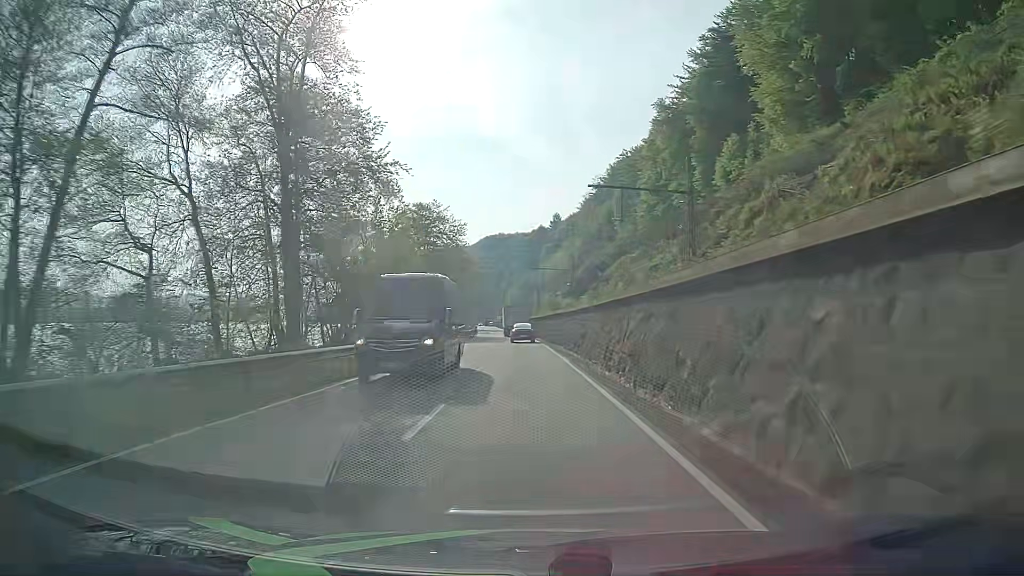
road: primary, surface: asphalt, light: Day
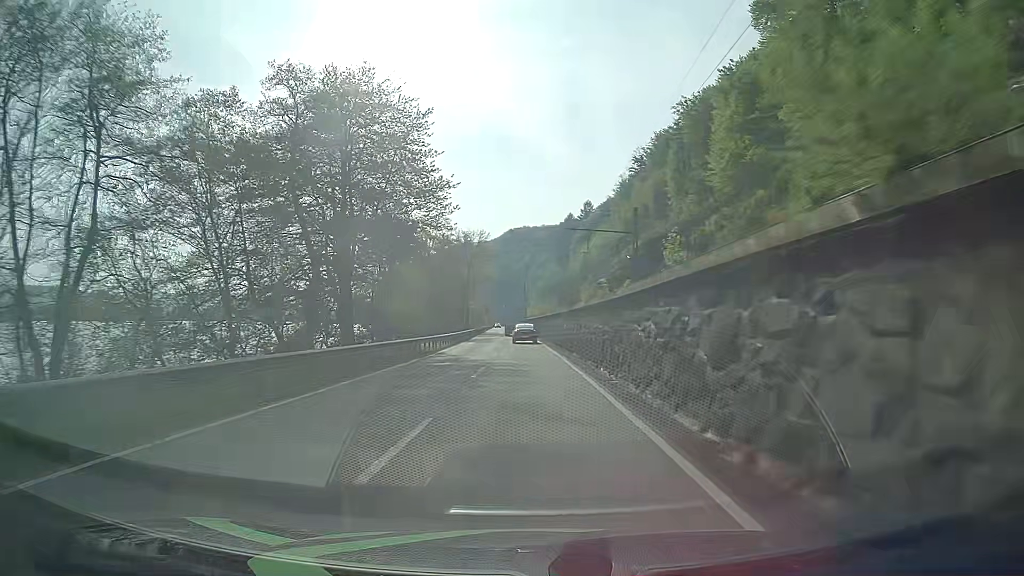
(-0.7, +50.0) m; -2°
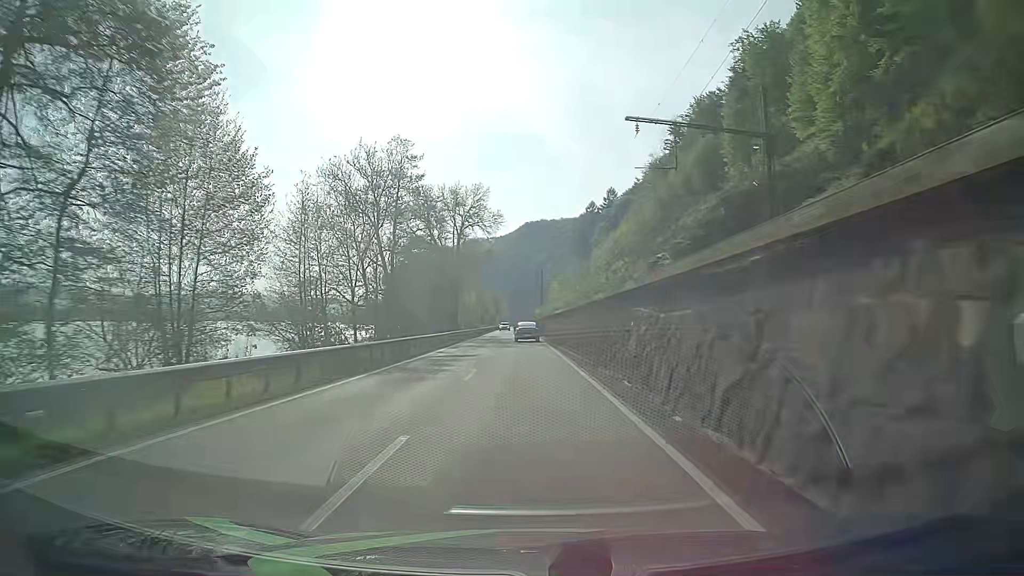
(-0.5, +37.6) m; -2°
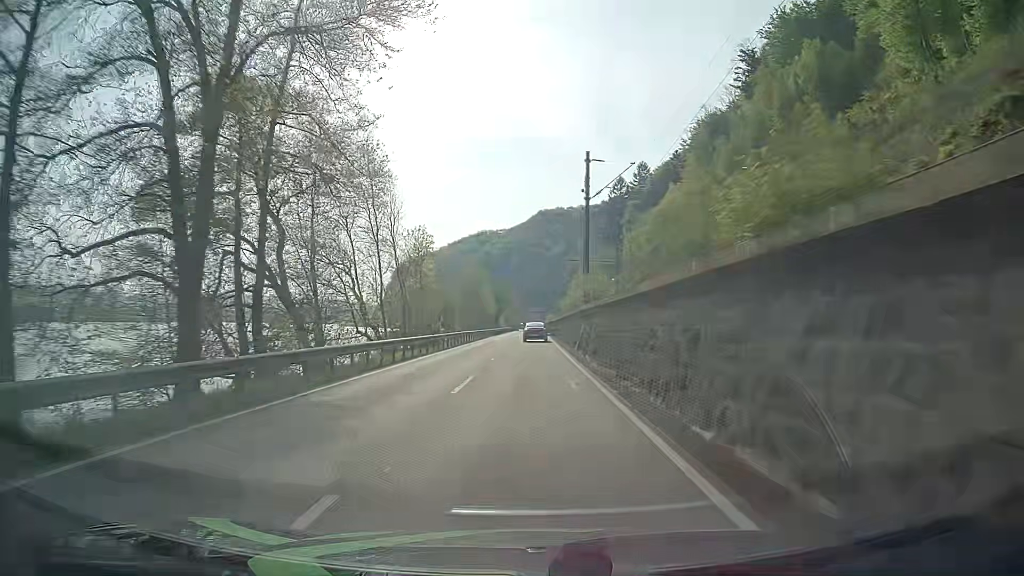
(-0.9, +62.6) m; -1°
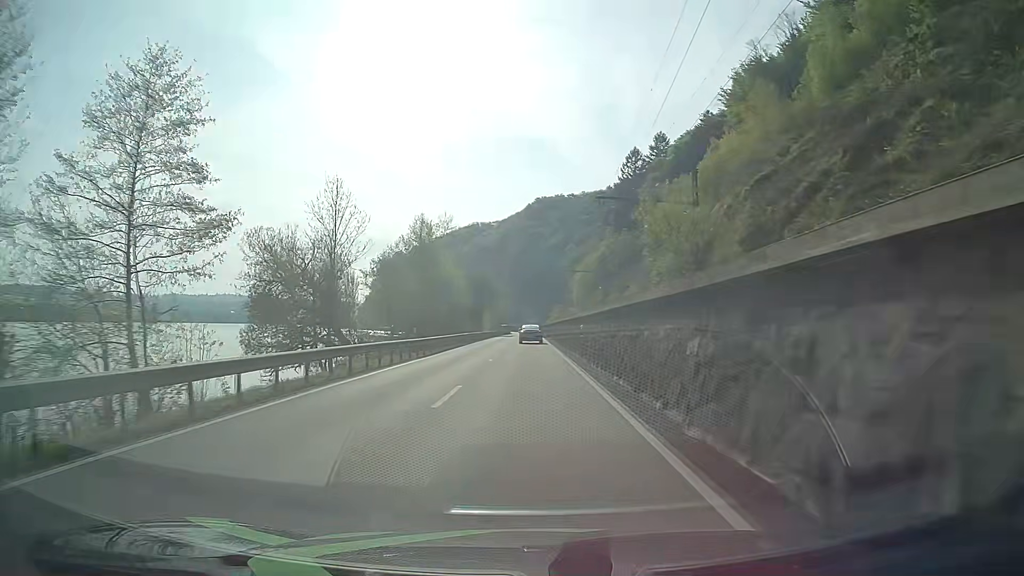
(+0.3, +49.9) m; 0°
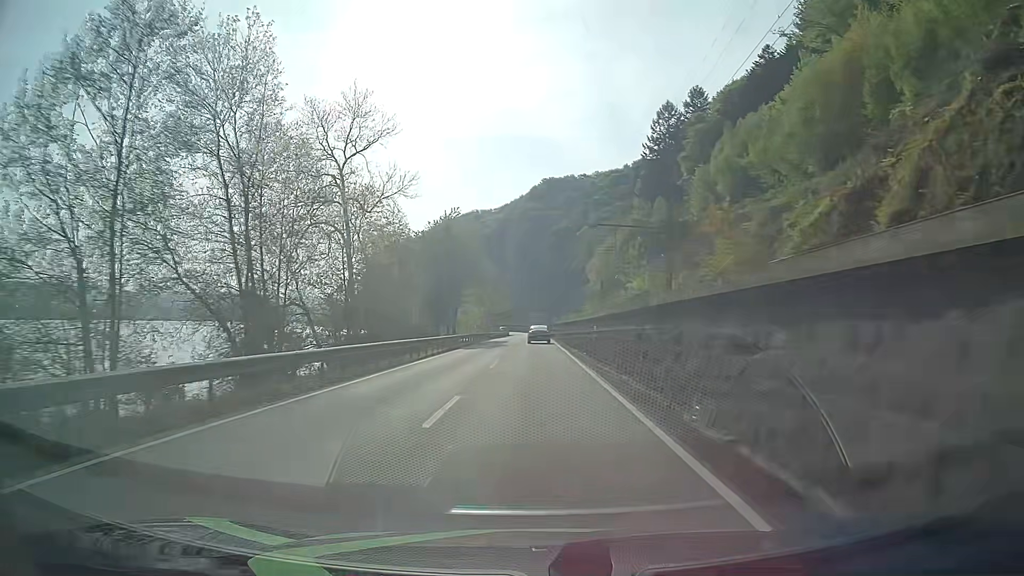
(-0.2, +50.0) m; 0°
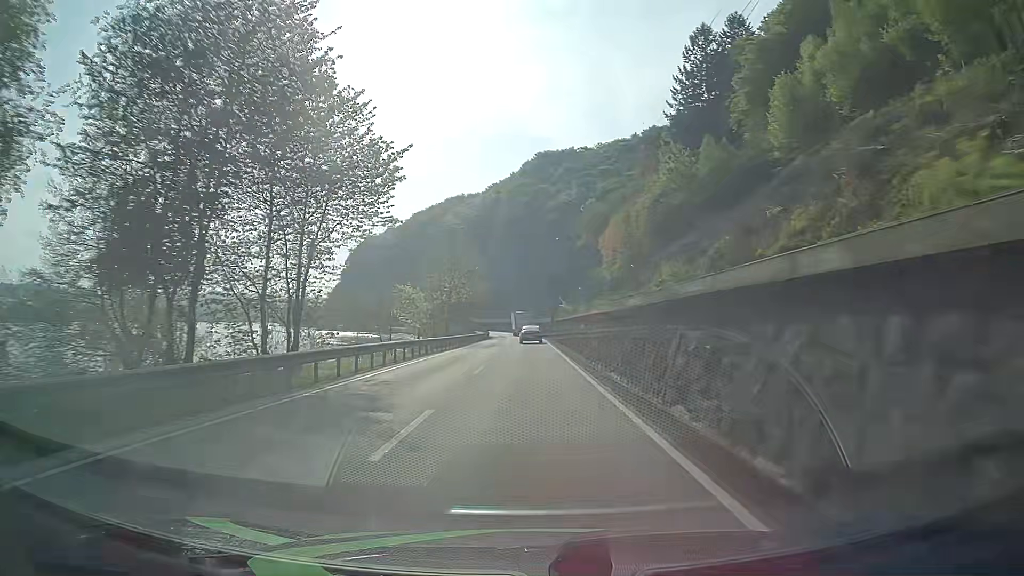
(+0.4, +50.0) m; +1°
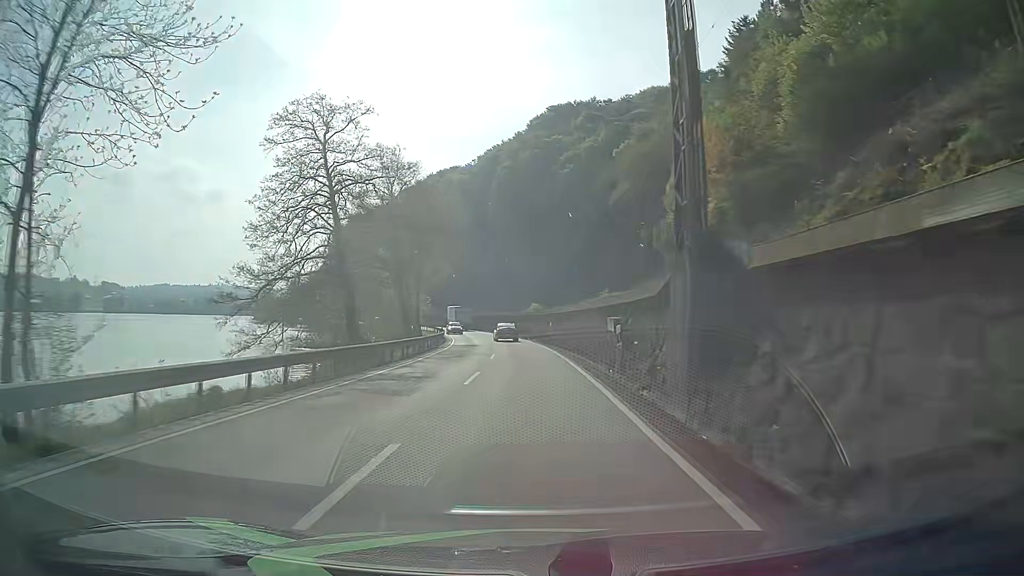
(-0.4, +62.8) m; -1°
(0, +10) (0, +20) (0, +30) (-1, +40) (-1, +50) (-2, +60) (-4, +70) (-5, +80) (-7, +90) (-10, +99) m
